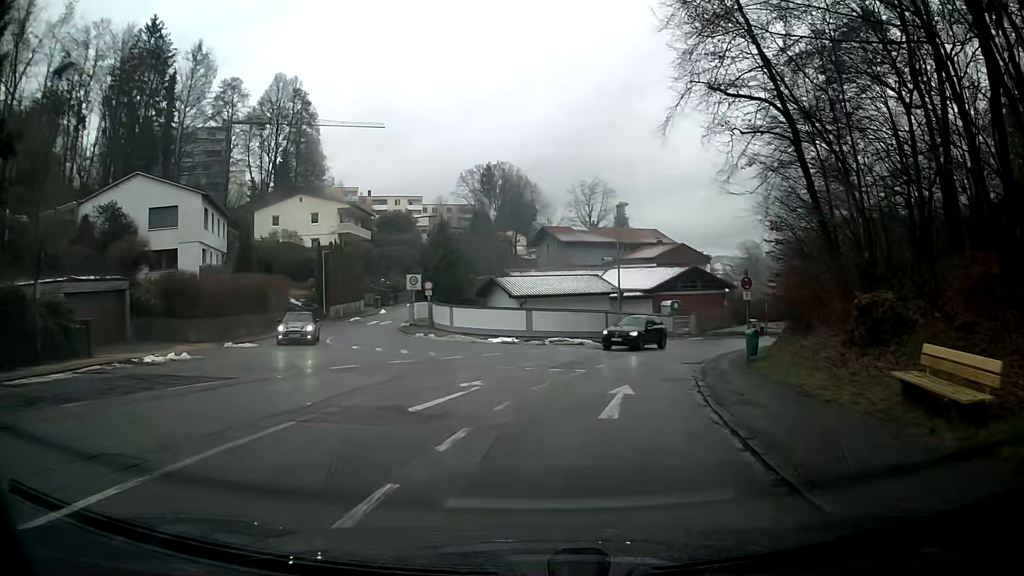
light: Day
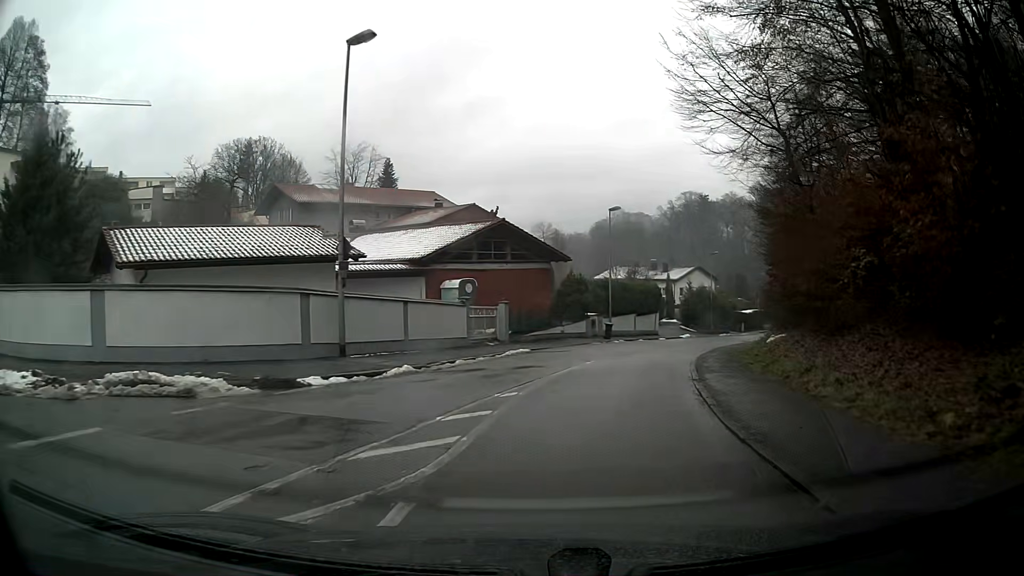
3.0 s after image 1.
(+4.5, +24.4) m; +21°
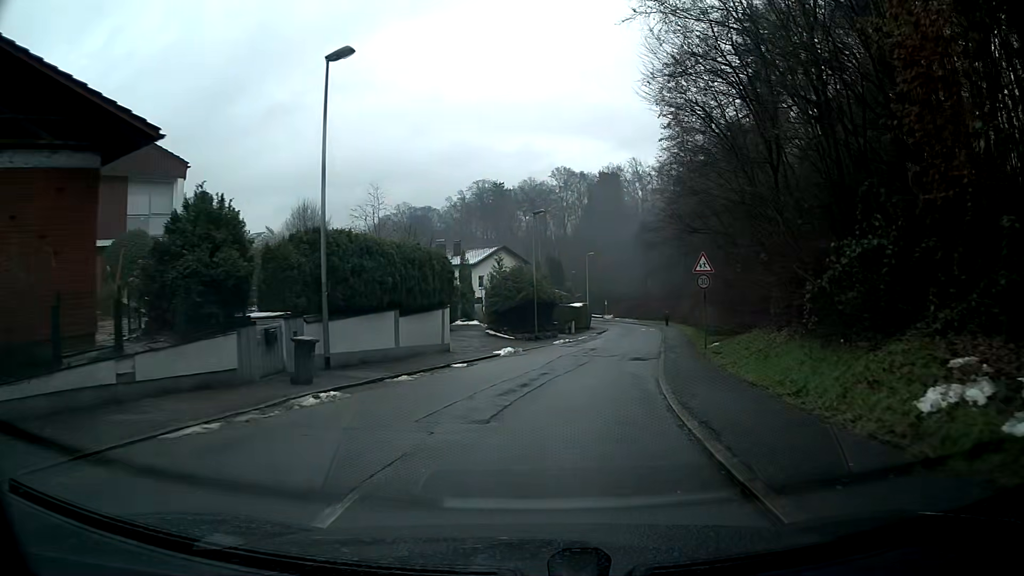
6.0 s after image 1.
(+4.1, +25.8) m; +17°
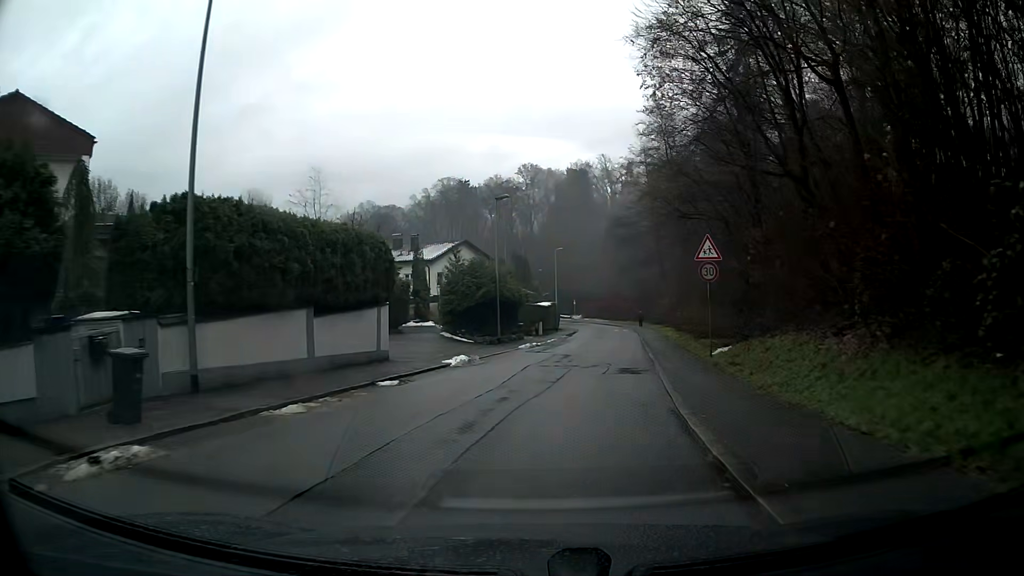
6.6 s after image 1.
(+0.1, +5.4) m; +3°
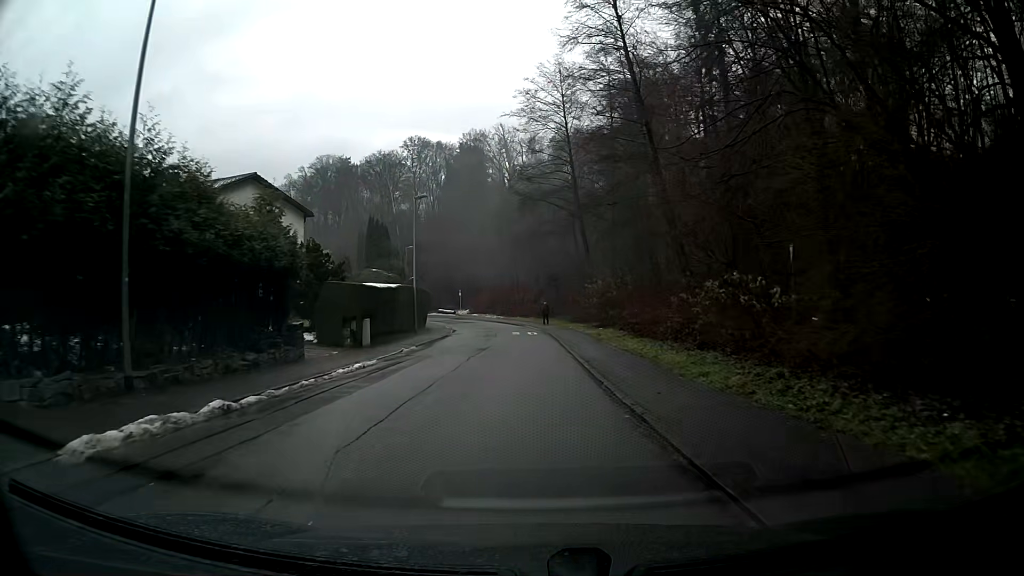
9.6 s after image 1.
(+2.5, +27.2) m; +8°
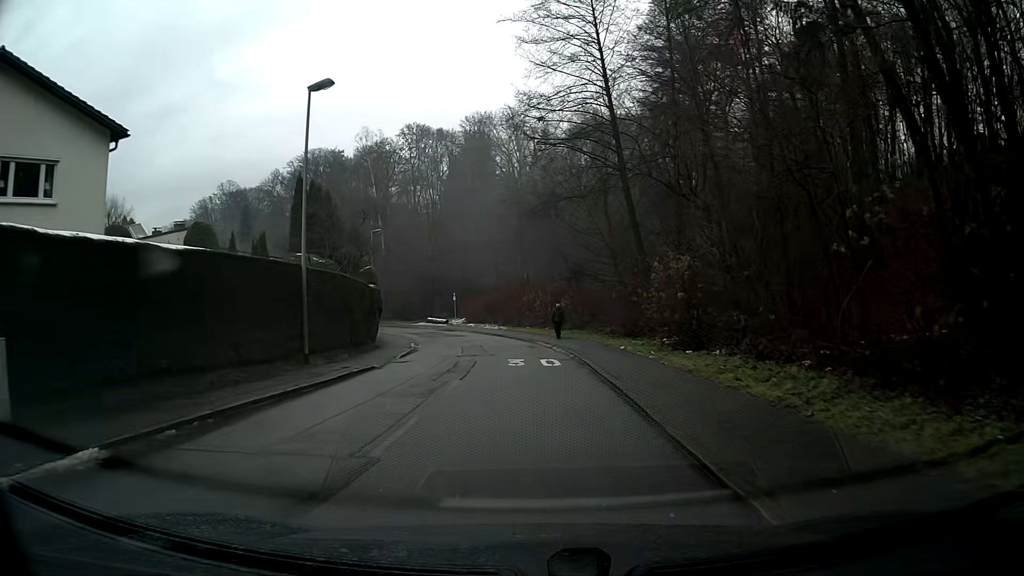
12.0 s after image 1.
(-0.2, +20.9) m; -1°
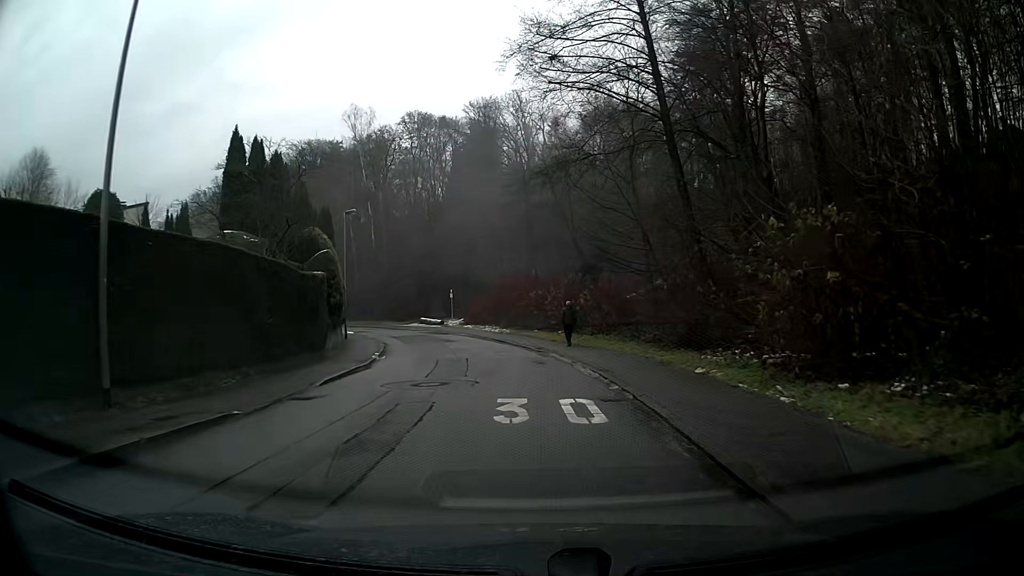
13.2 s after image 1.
(-0.2, +10.0) m; -1°
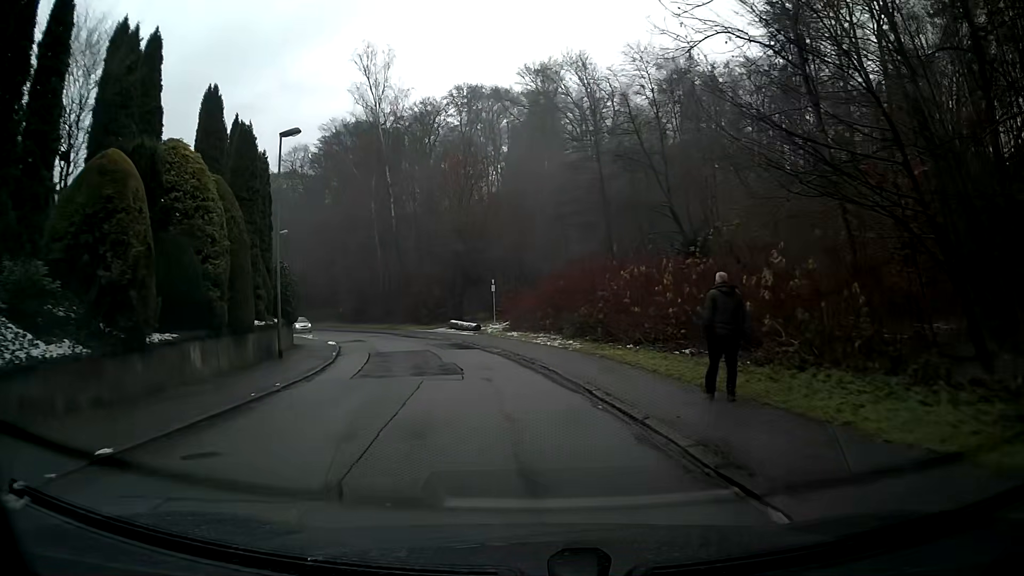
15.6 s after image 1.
(-0.6, +20.0) m; -6°
(0, +10) (-2, +20) (-4, +30) (-7, +39) (-11, +48) (-16, +57) (-21, +65) (-28, +73) (-35, +80) (-43, +86) m
